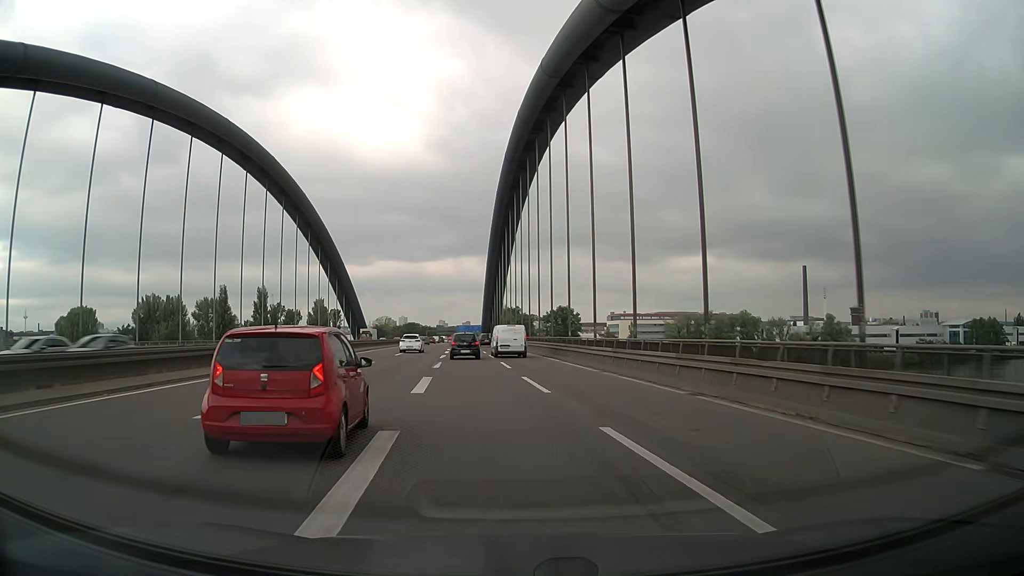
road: motorway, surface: asphalt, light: Day
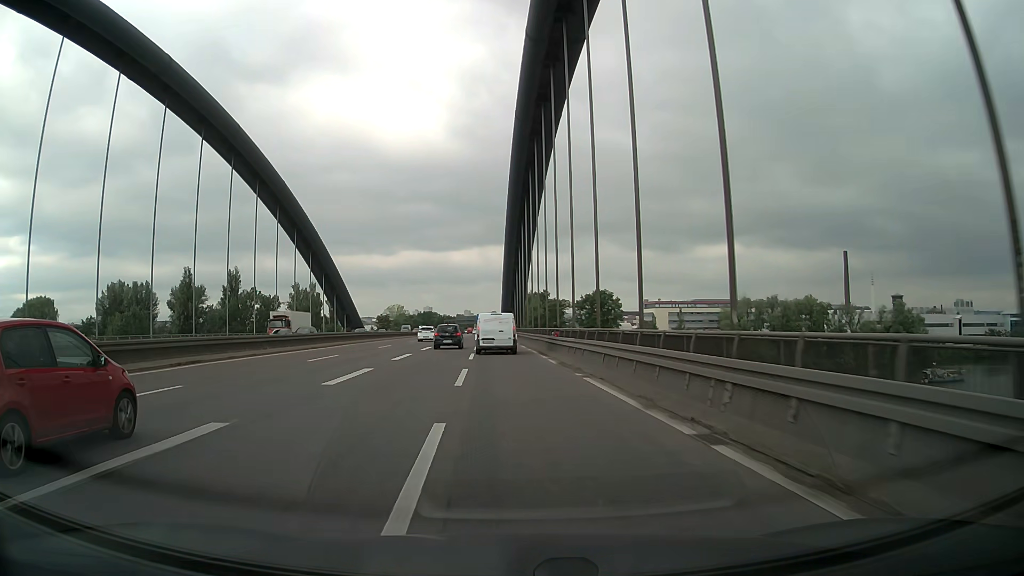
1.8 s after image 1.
(-0.3, +37.2) m; -2°
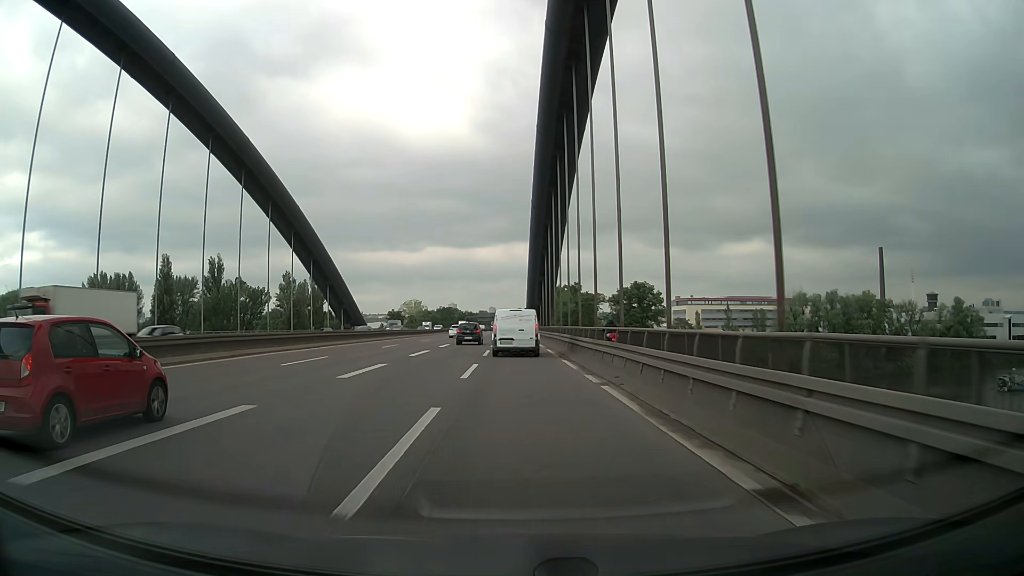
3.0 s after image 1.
(-0.6, +22.6) m; -2°
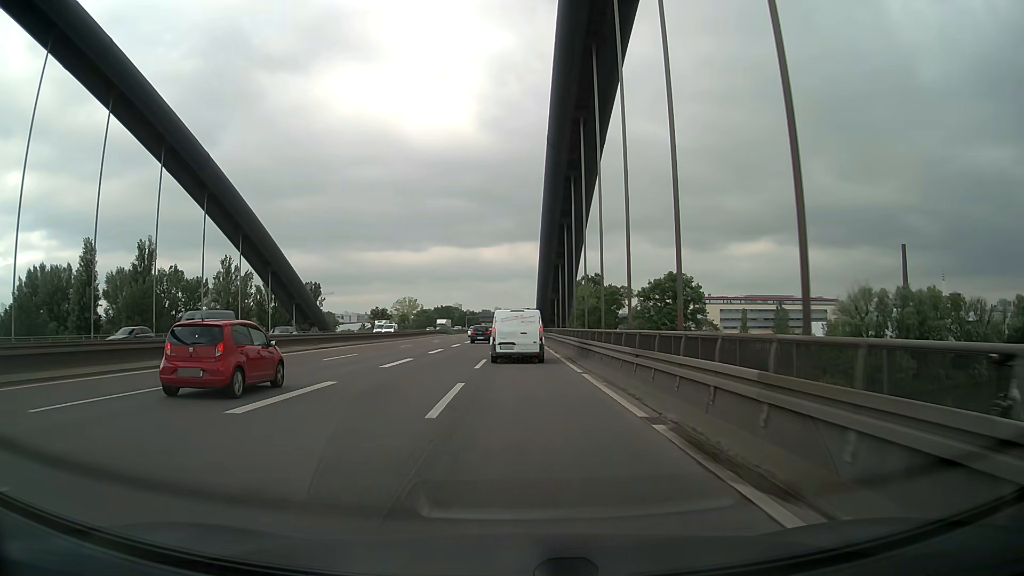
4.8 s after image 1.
(-0.3, +31.1) m; -1°
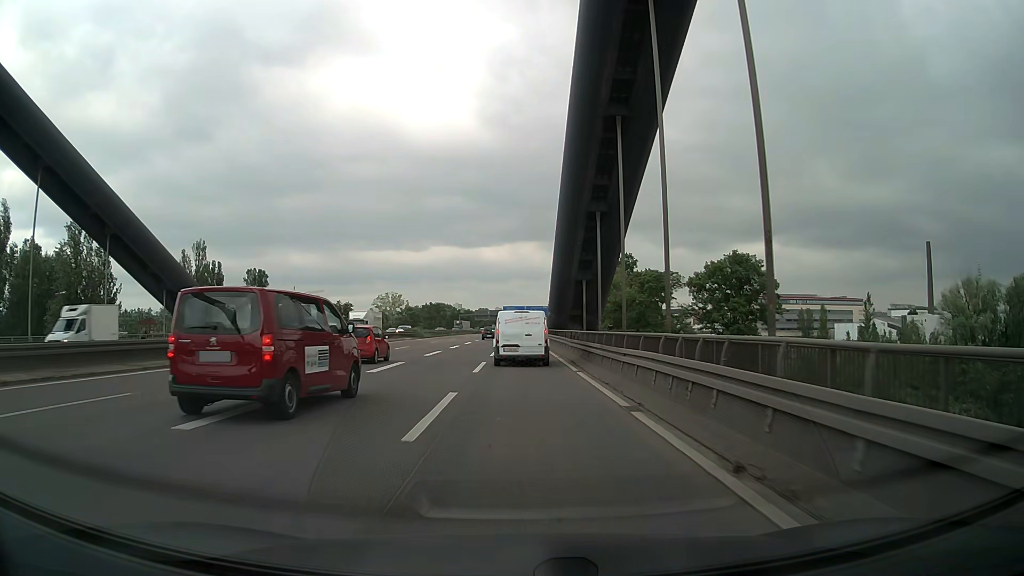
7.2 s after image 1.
(+0.1, +38.2) m; 0°
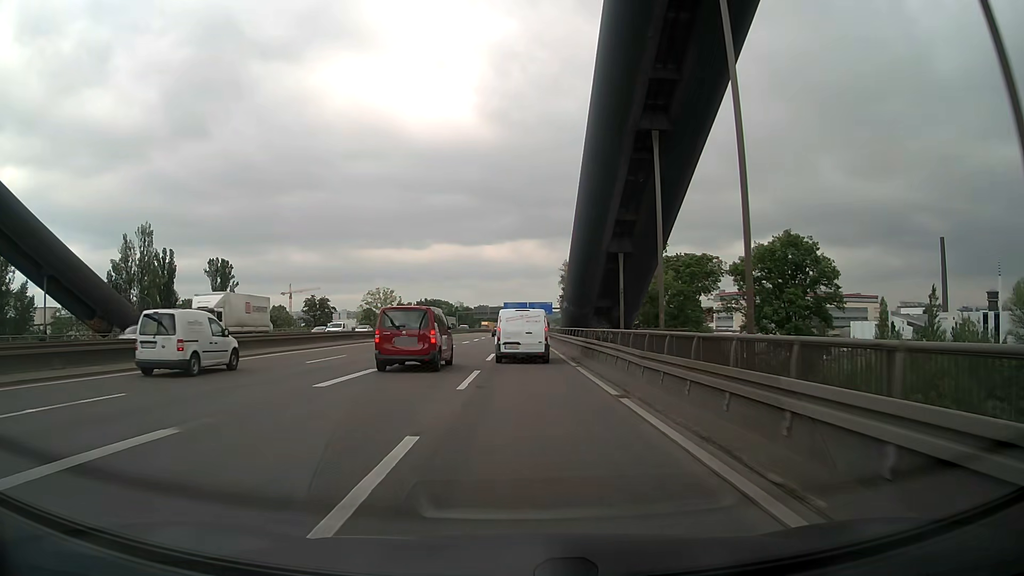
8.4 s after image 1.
(0.0, +18.5) m; 0°
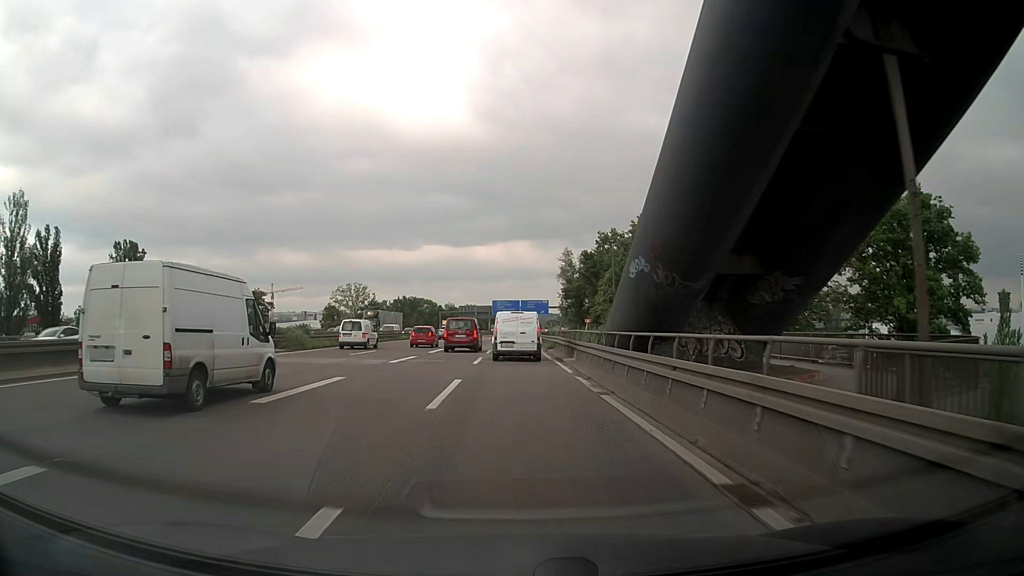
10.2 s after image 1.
(+0.2, +27.8) m; +1°
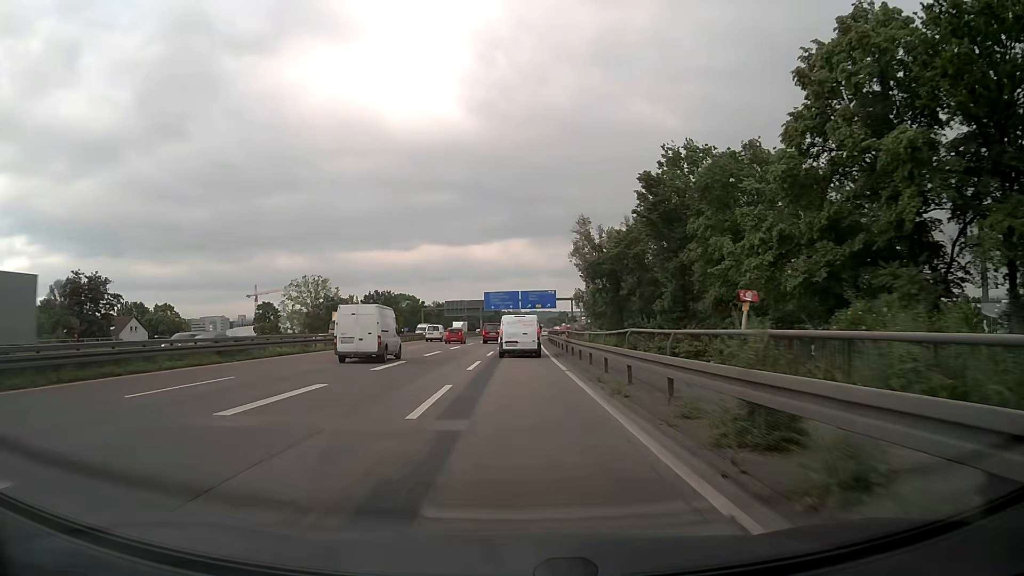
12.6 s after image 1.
(-0.1, +38.3) m; 0°
(0, +10) (0, +20) (0, +30) (0, +40) (0, +50) (0, +60) (+1, +70) (+1, +80) (+2, +90) (+2, +100) m
